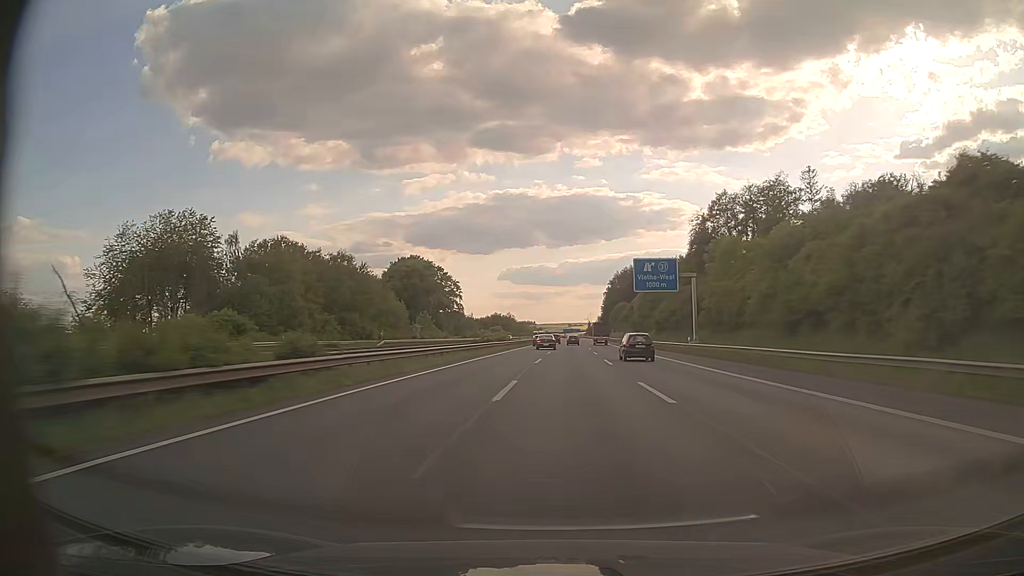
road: motorway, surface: asphalt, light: Day
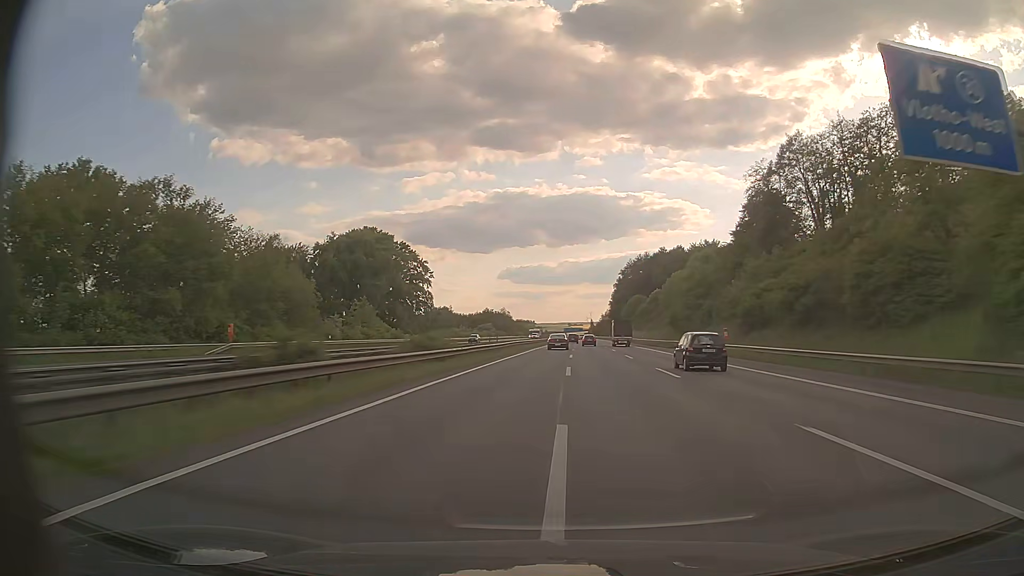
(0.0, +46.2) m; 0°
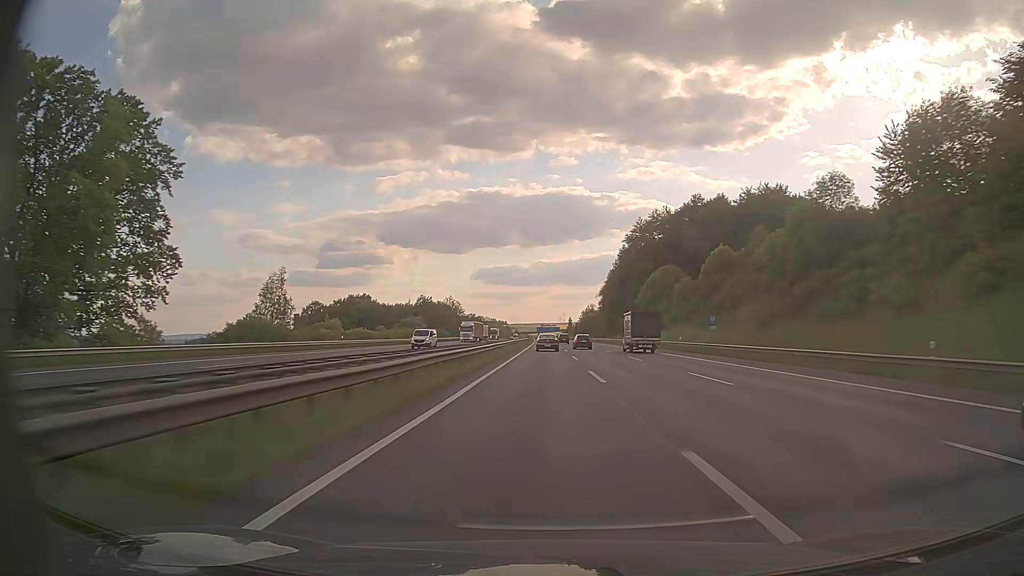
(+2.2, +92.7) m; +2°
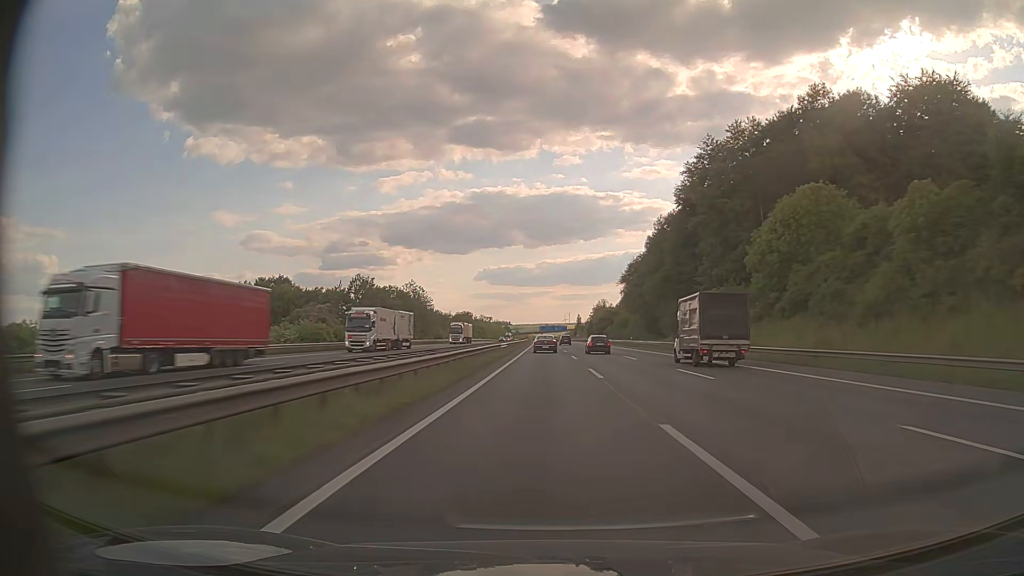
(-0.2, +69.6) m; 0°
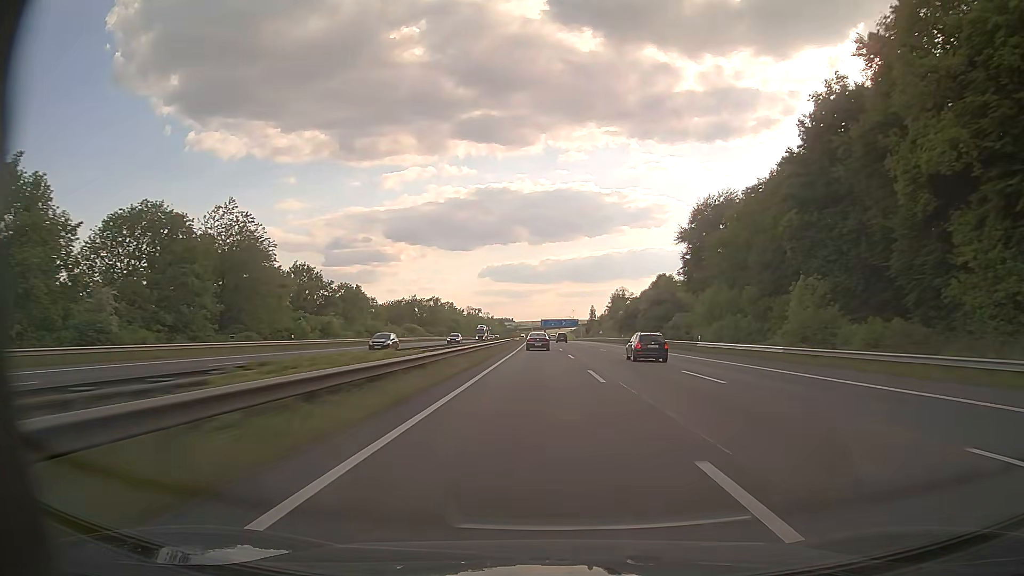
(-0.4, +92.9) m; 0°
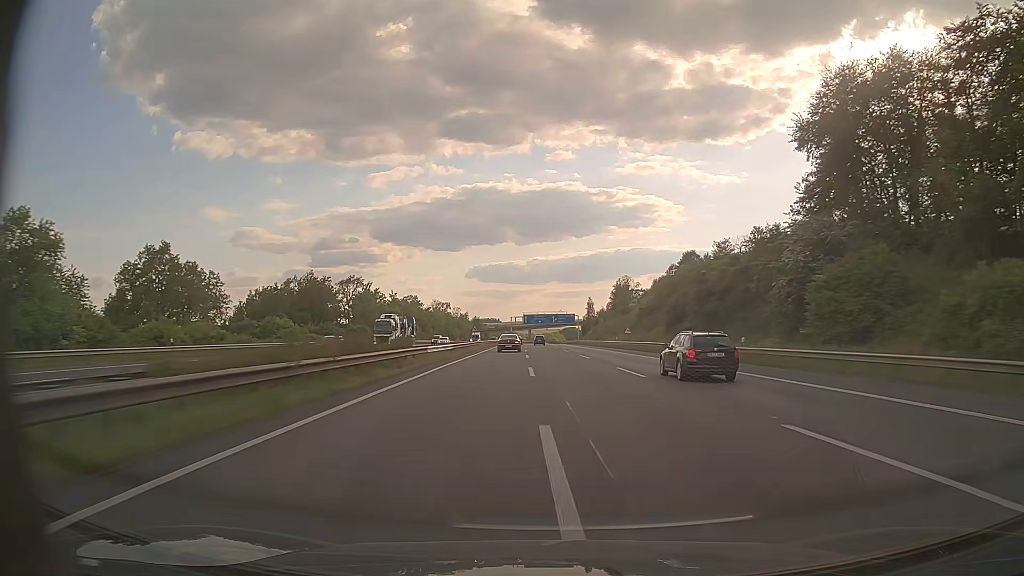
(+0.6, +69.3) m; +1°
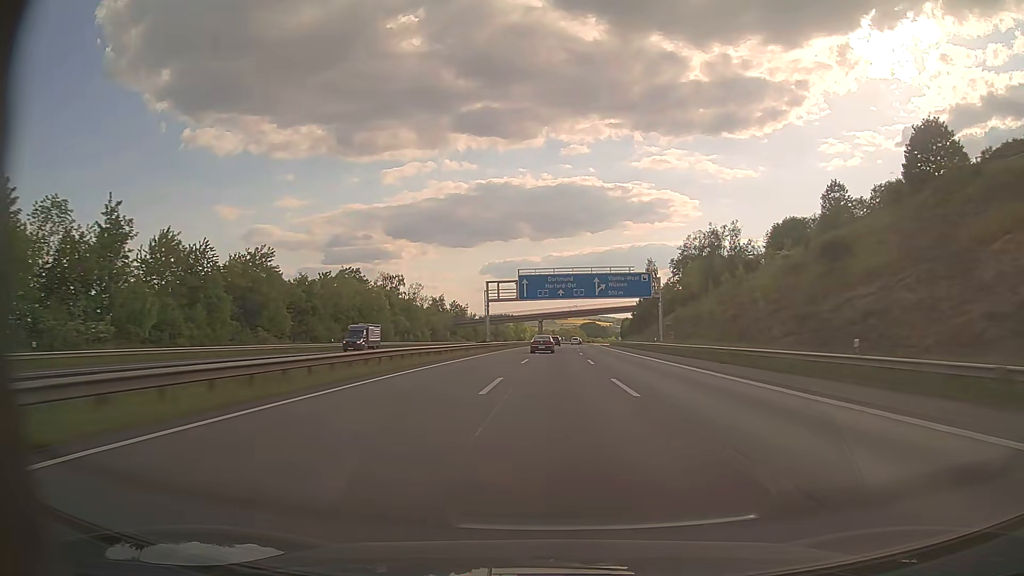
(-1.9, +114.9) m; -1°
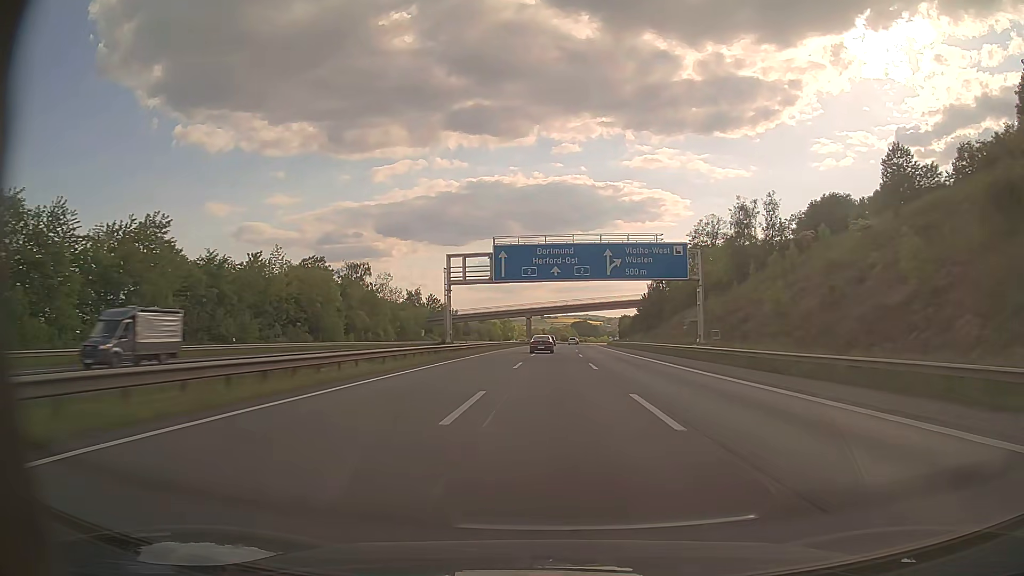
(+0.1, +23.2) m; +1°
(0, +10) (0, +20) (0, +30) (0, +40) (0, +50) (+1, +60) (+1, +70) (+1, +80) (+2, +90) (+2, +100) m
